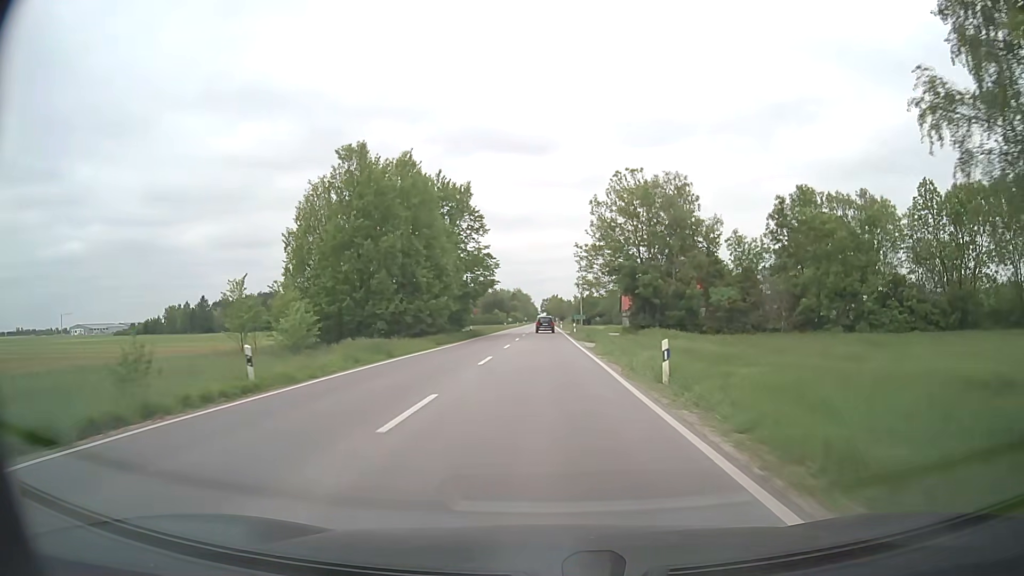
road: secondary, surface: asphalt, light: Day
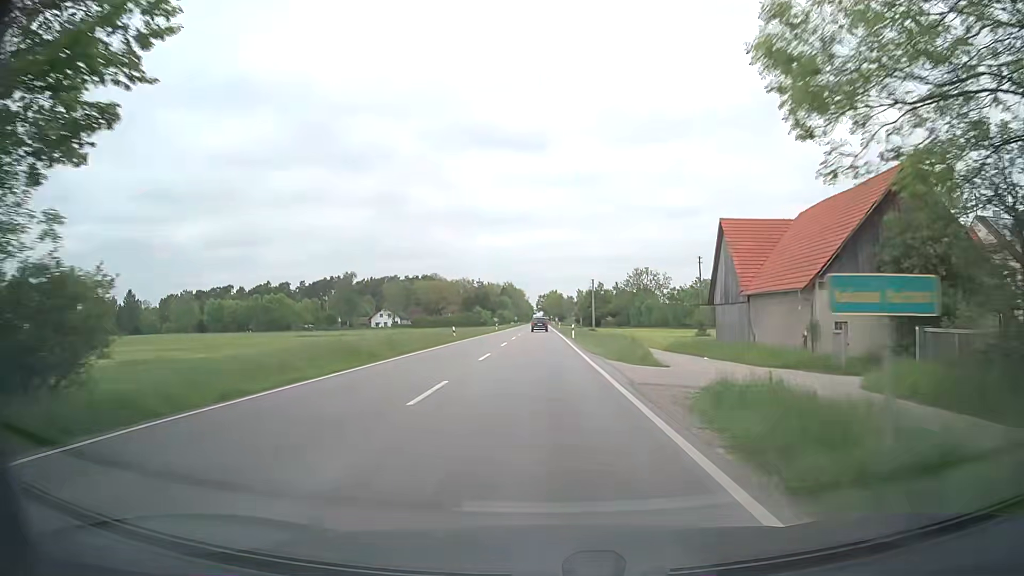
(+0.2, +57.2) m; 0°
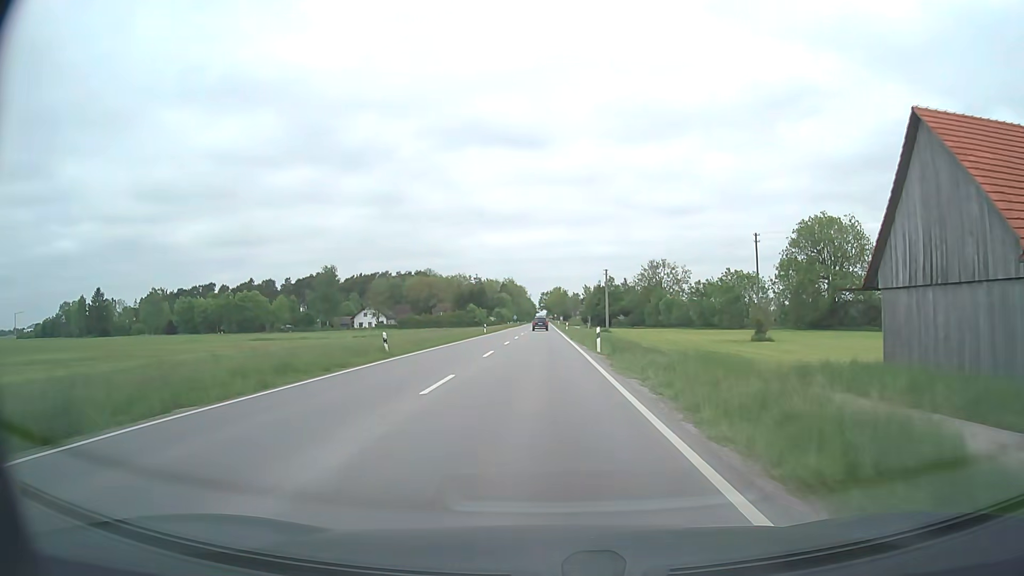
(+0.1, +22.6) m; 0°
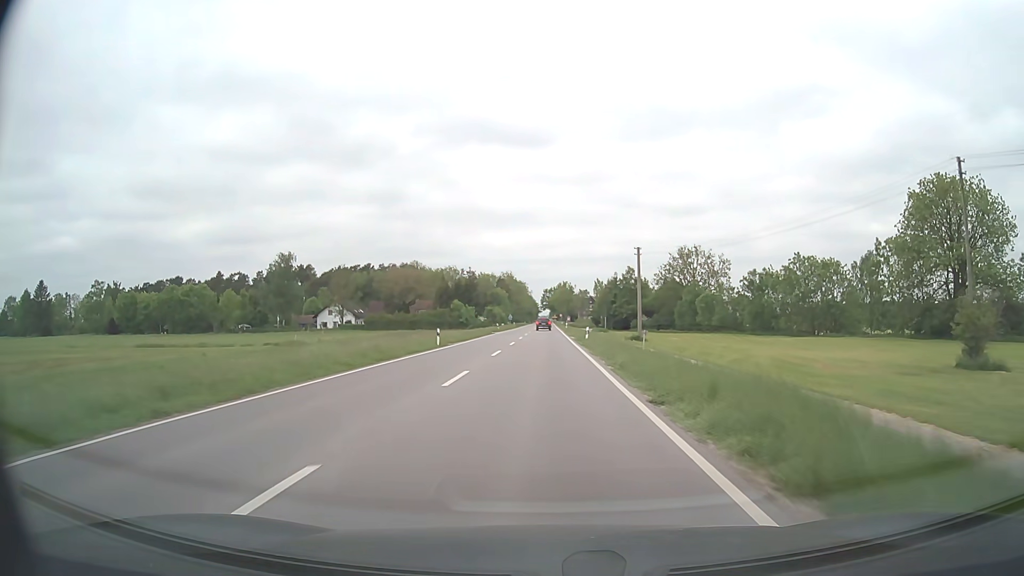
(0.0, +34.0) m; 0°
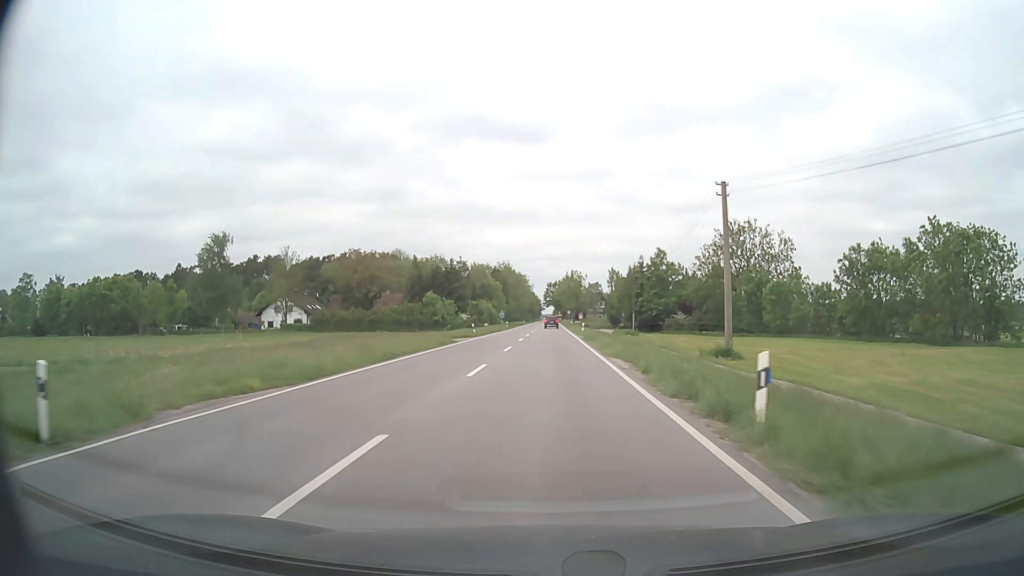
(-0.1, +34.2) m; 0°
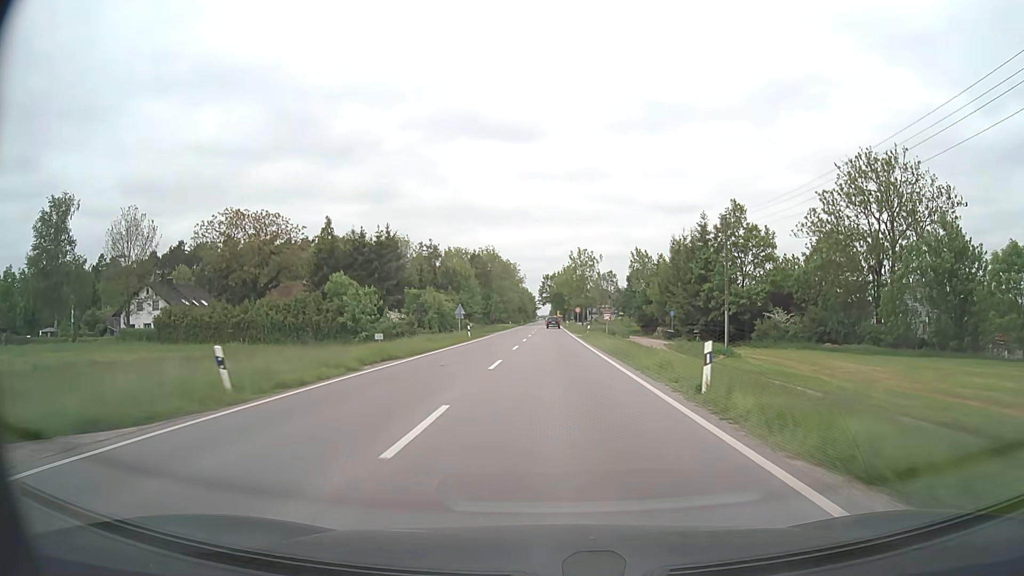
(0.0, +45.2) m; 0°
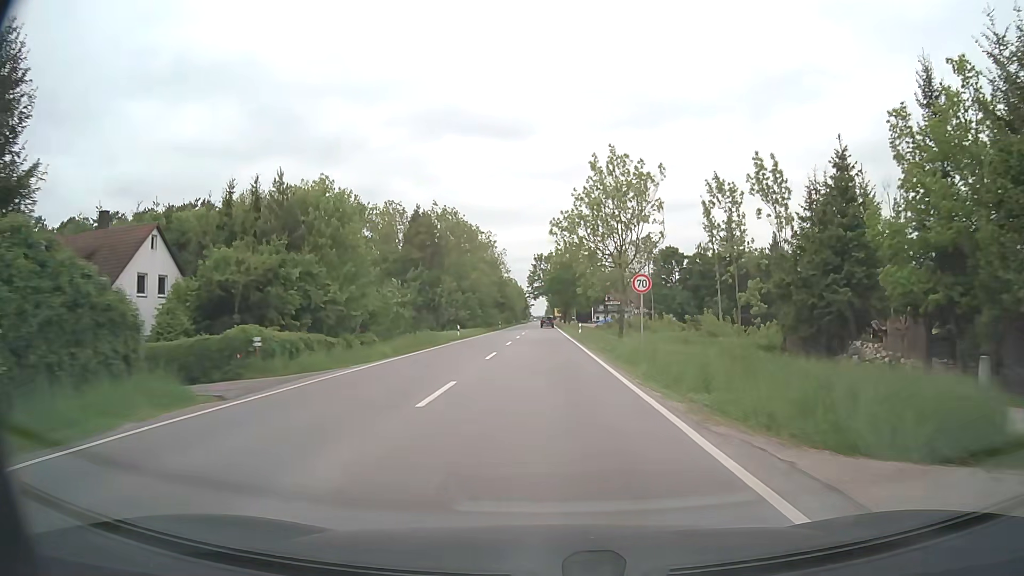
(+0.6, +56.2) m; 0°
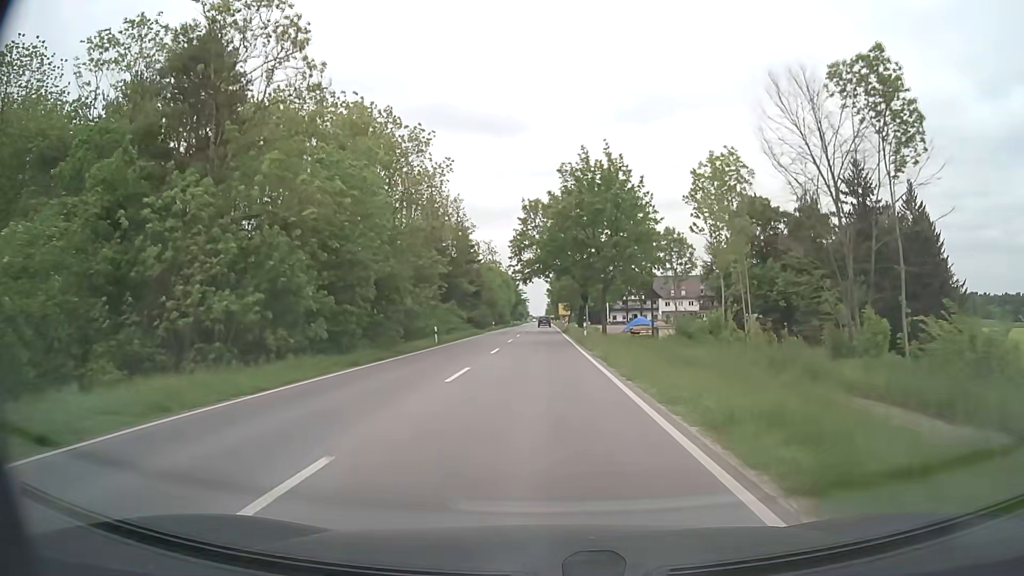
(+0.1, +55.7) m; 0°
(0, +10) (0, +20) (0, +30) (0, +40) (0, +50) (0, +60) (0, +70) (0, +80) (-1, +90) (-1, +100) m
